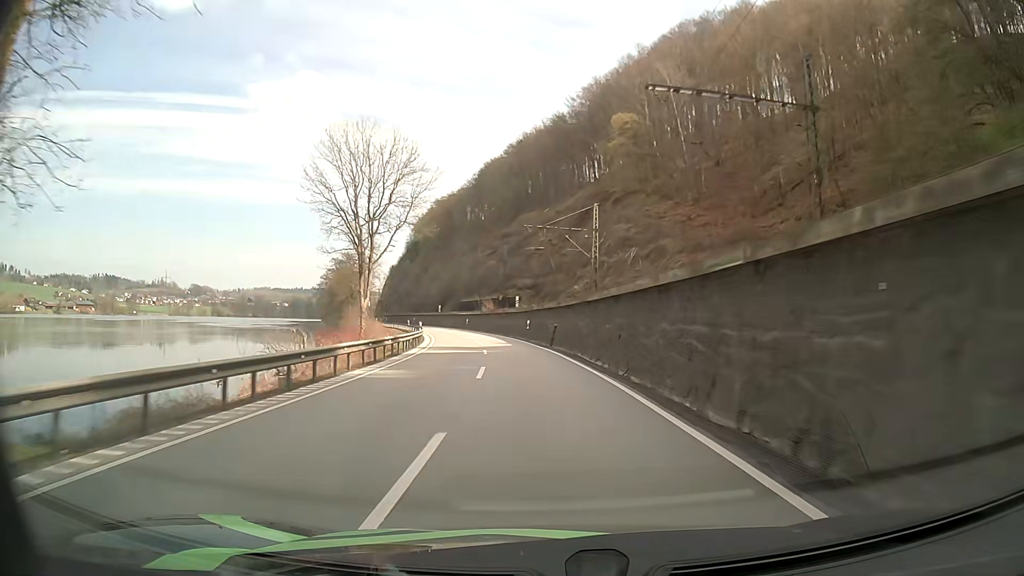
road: primary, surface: asphalt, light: Day
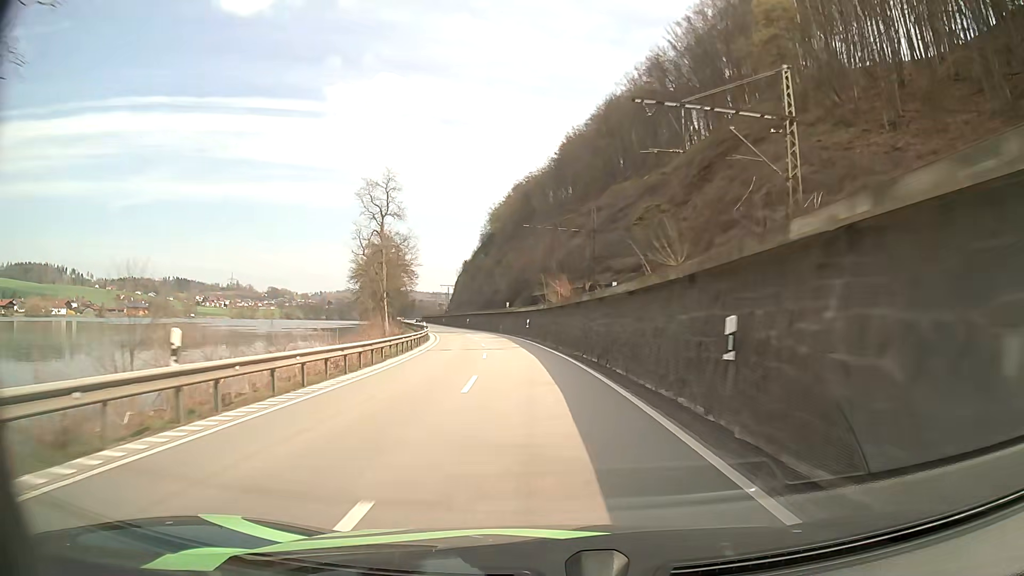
(-2.6, +39.2) m; -7°
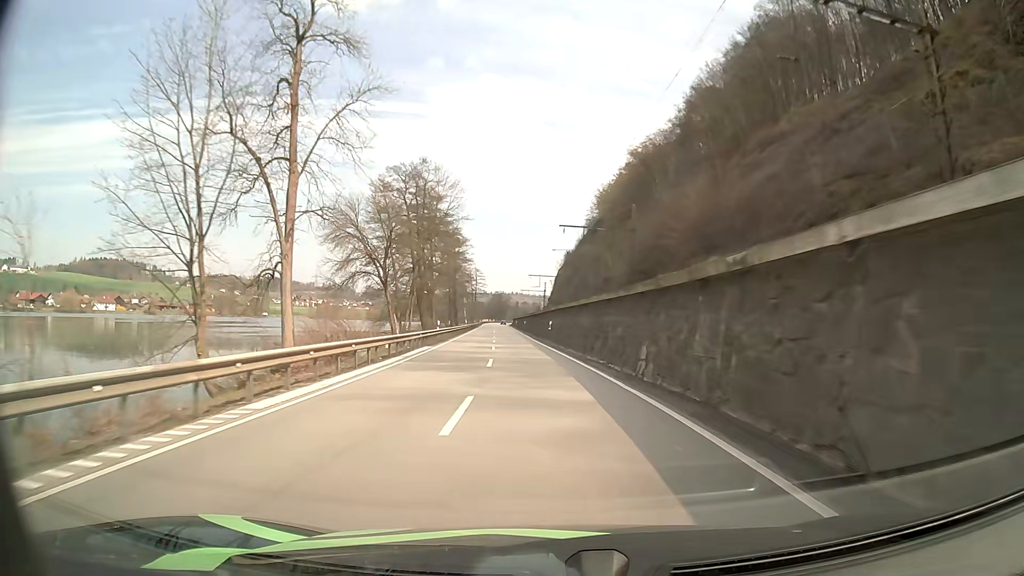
(-4.8, +52.7) m; -9°
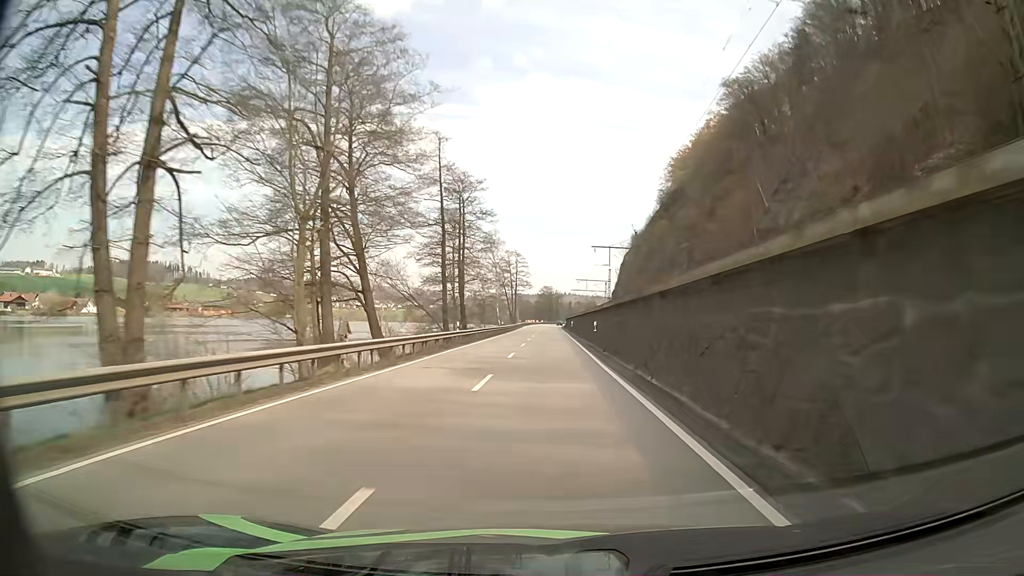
(-3.0, +54.6) m; -5°
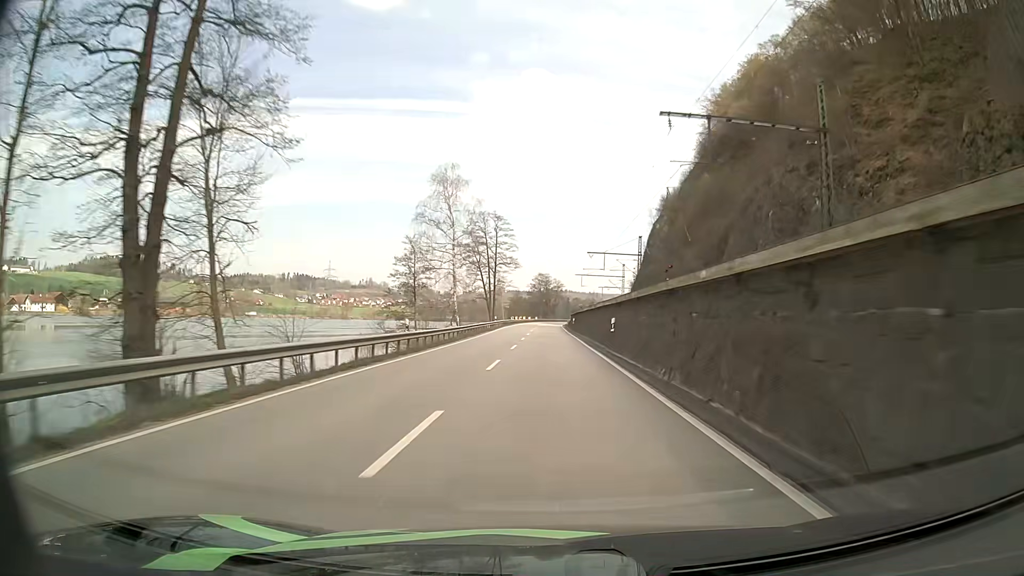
(+0.4, +55.3) m; 0°
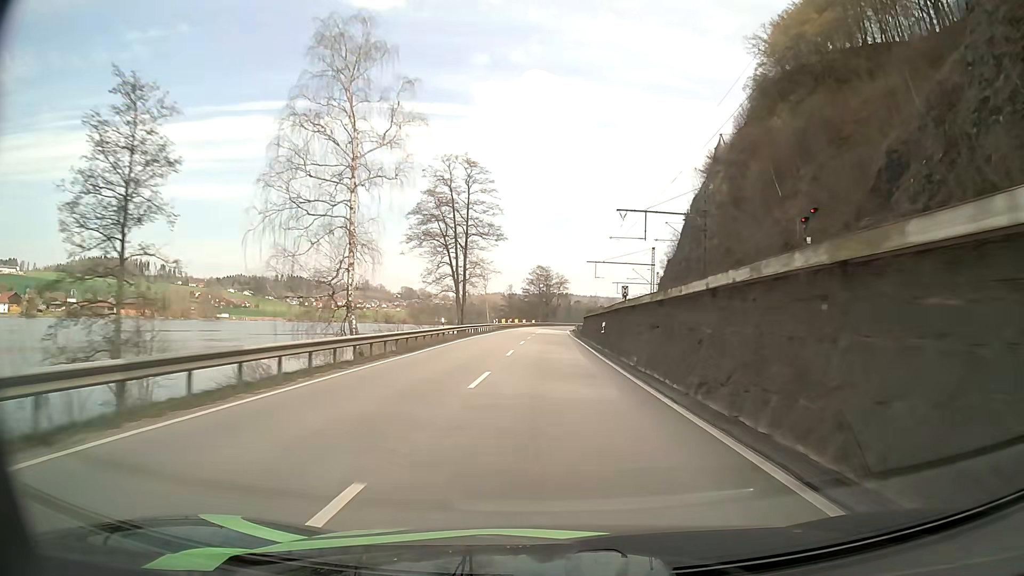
(0.0, +40.1) m; 0°
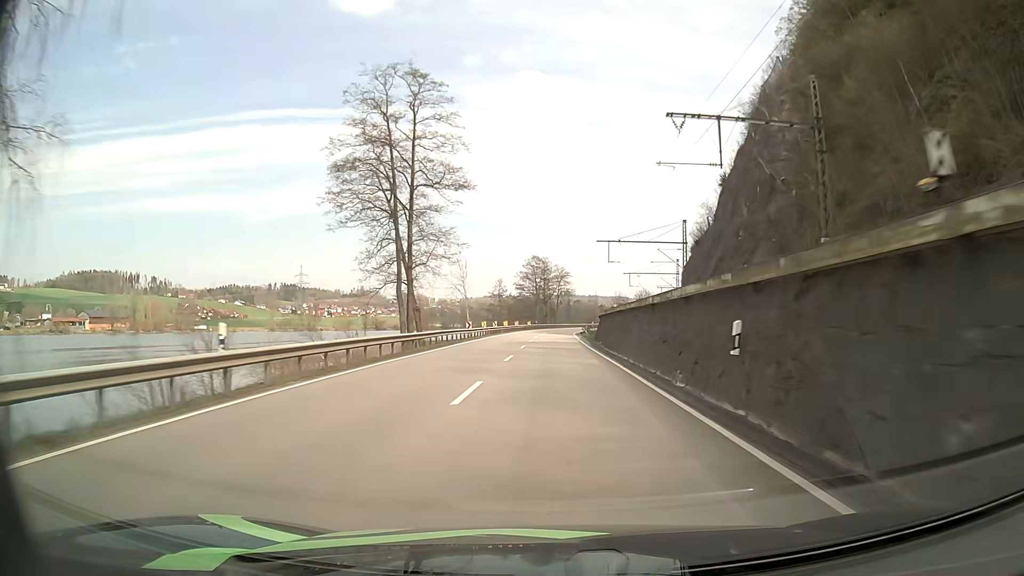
(0.0, +26.6) m; 0°
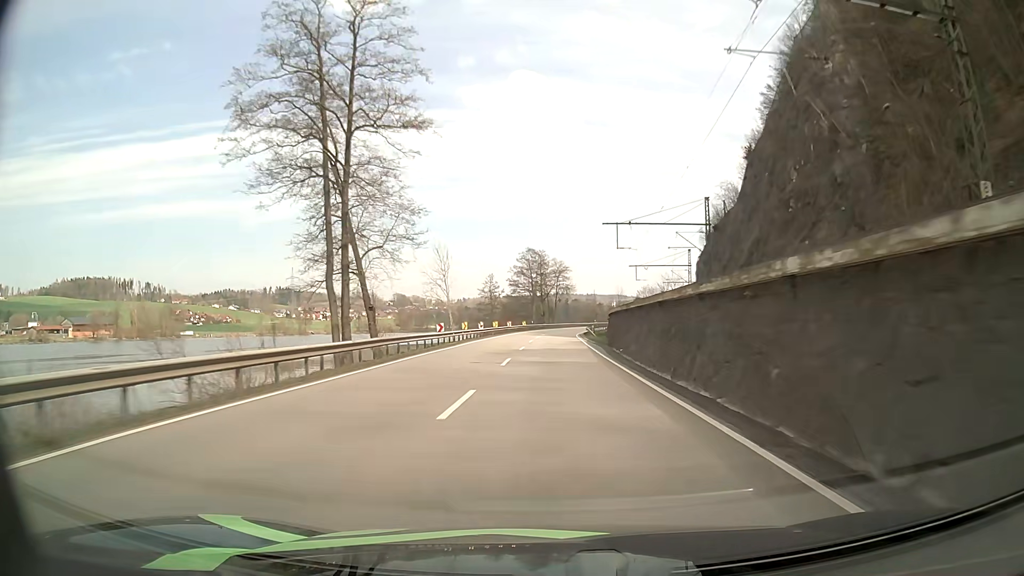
(0.0, +13.4) m; 0°
(0, +10) (0, +20) (0, +30) (0, +40) (+1, +50) (+1, +60) (+2, +70) (+2, +80) (+3, +90) (+5, +100) m
